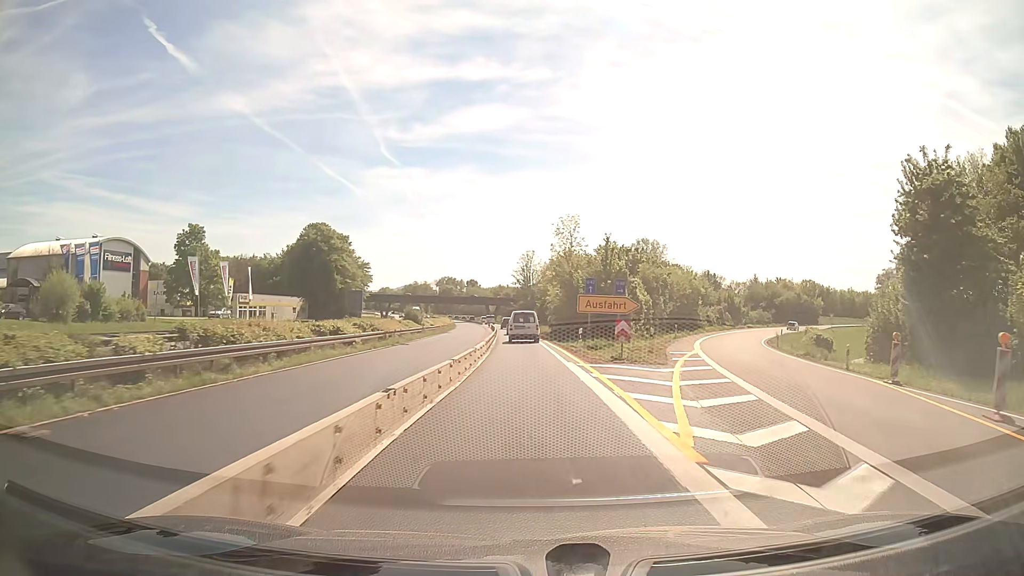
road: trunk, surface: asphalt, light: Day
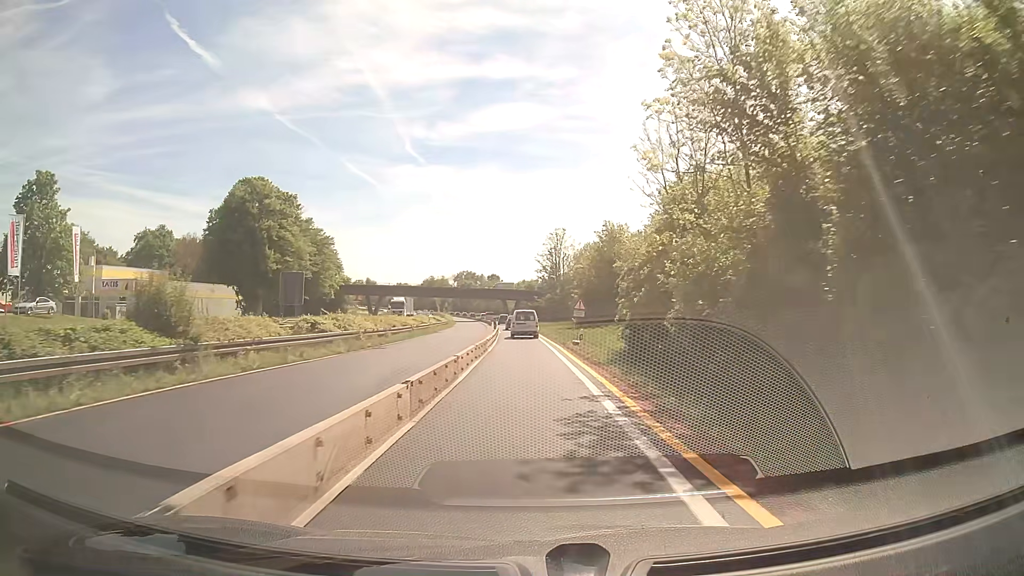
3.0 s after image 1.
(-0.6, +41.3) m; -2°
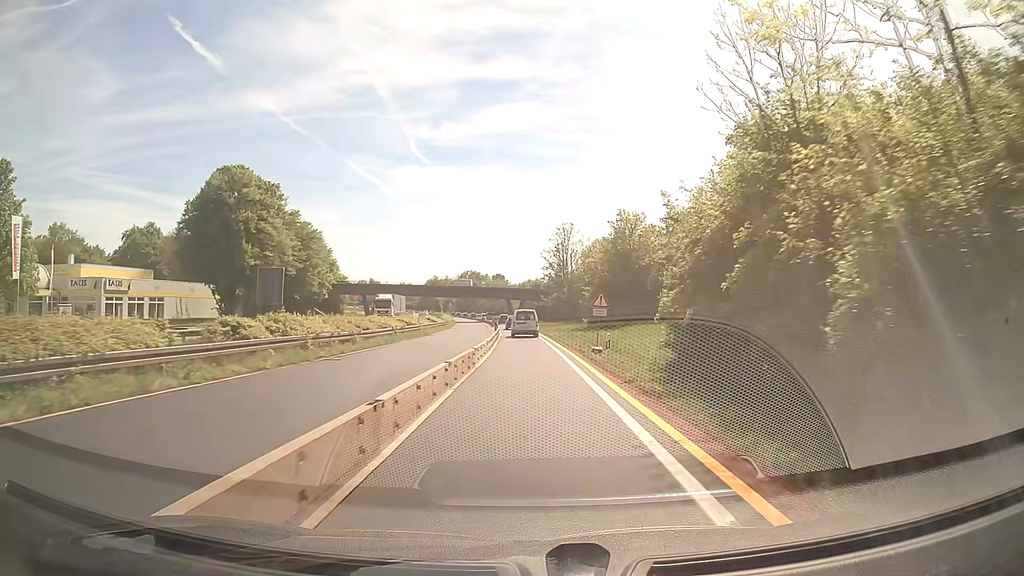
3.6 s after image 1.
(-0.1, +8.1) m; -1°
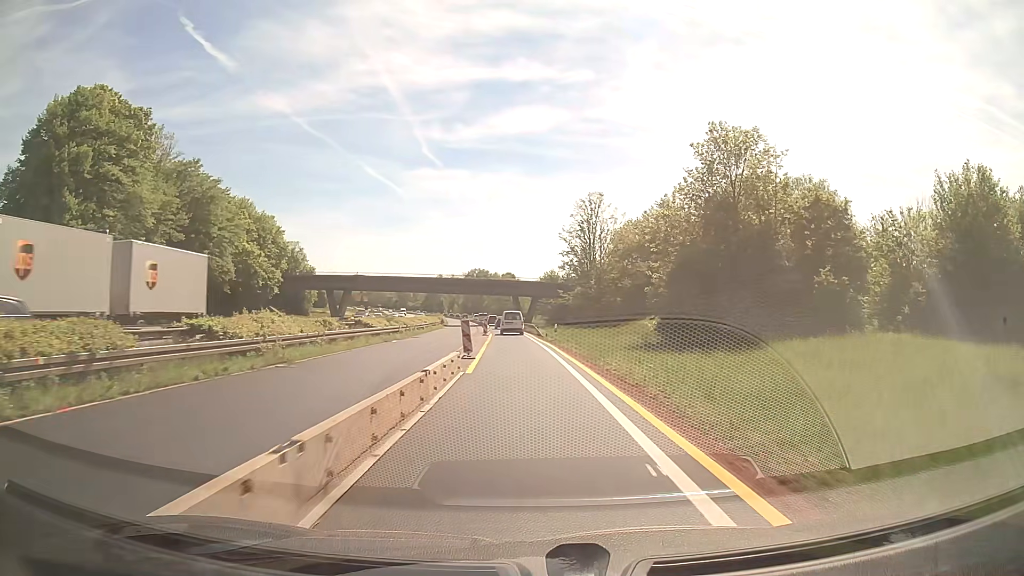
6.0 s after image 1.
(-0.1, +32.5) m; -1°
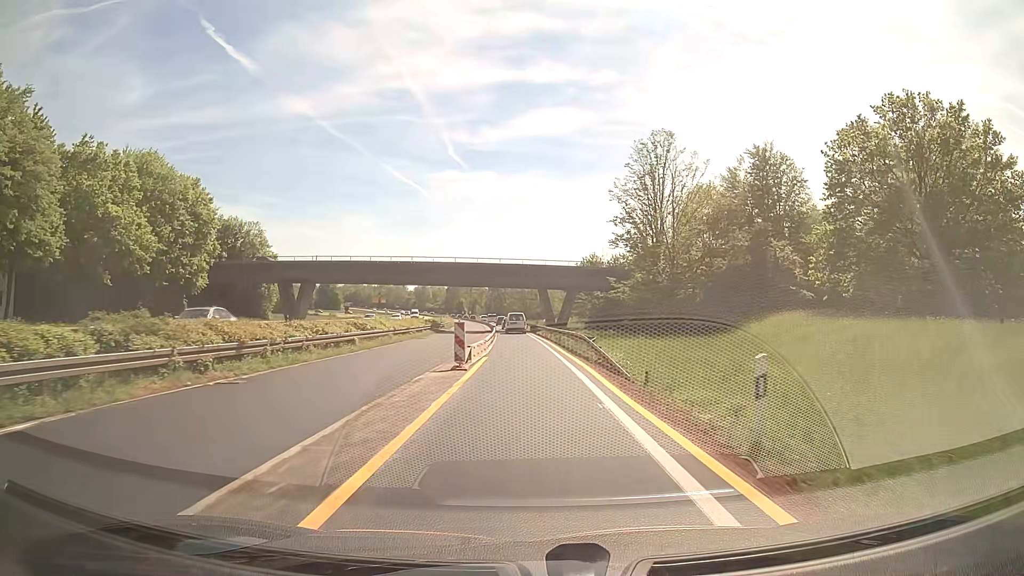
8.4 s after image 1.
(-0.6, +32.0) m; -2°
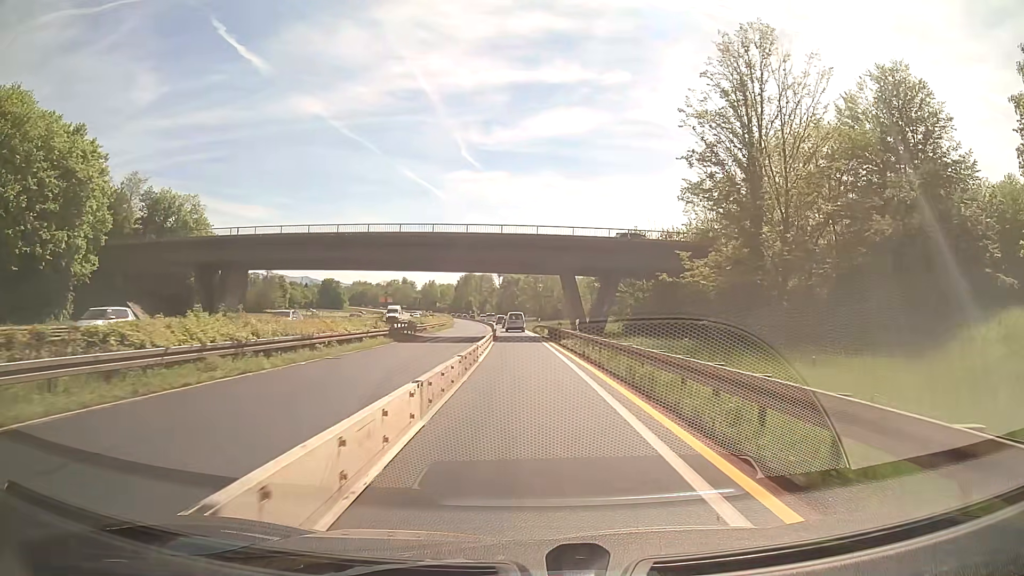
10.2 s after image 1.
(-0.2, +24.1) m; -1°
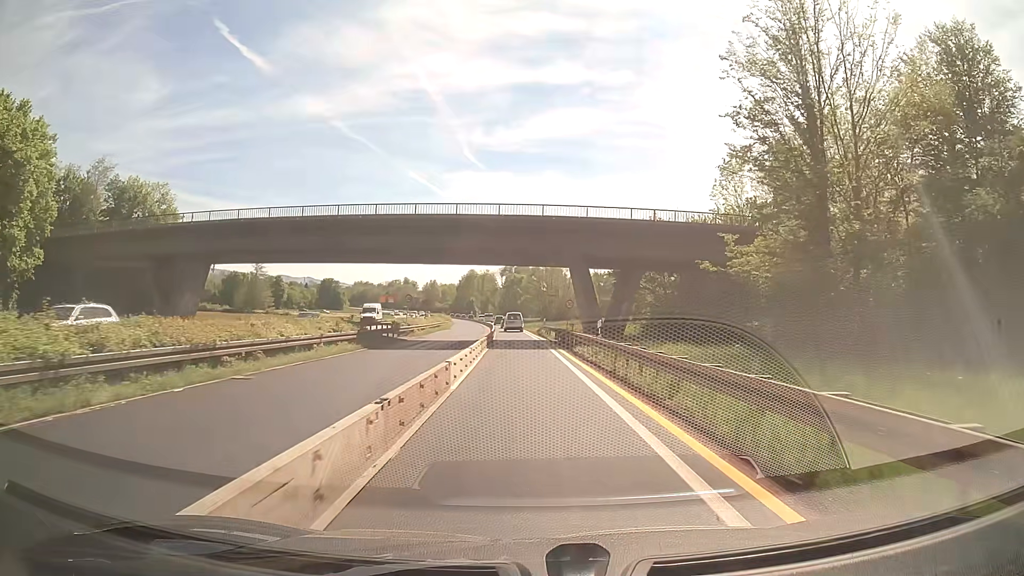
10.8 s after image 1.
(0.0, +8.1) m; 0°
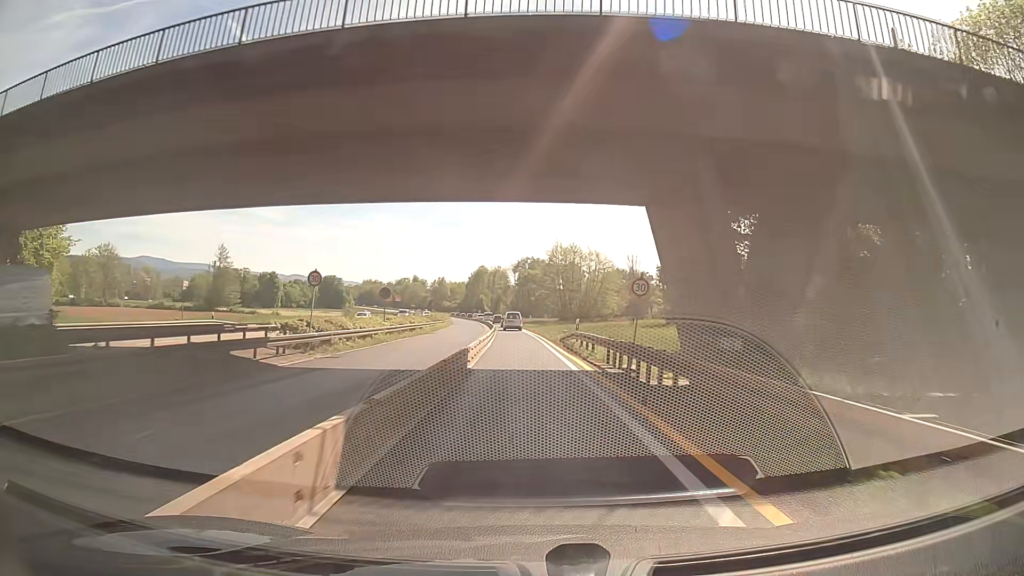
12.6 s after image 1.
(-0.3, +24.3) m; -1°
(0, +10) (0, +20) (-1, +30) (-1, +40) (-1, +50) (-2, +60) (-2, +70) (-3, +80) (-4, +90) (-4, +100) m
